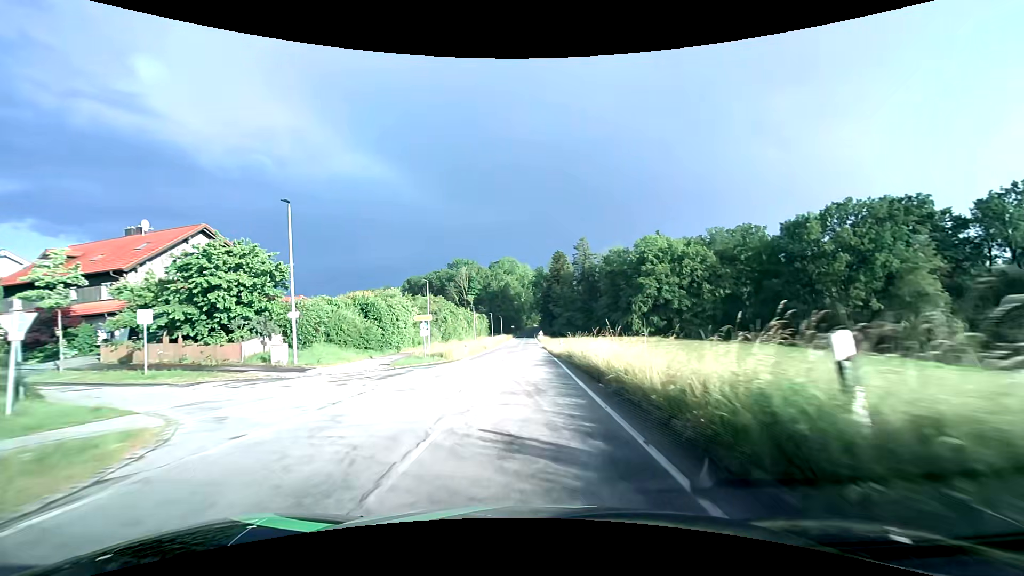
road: tertiary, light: Day
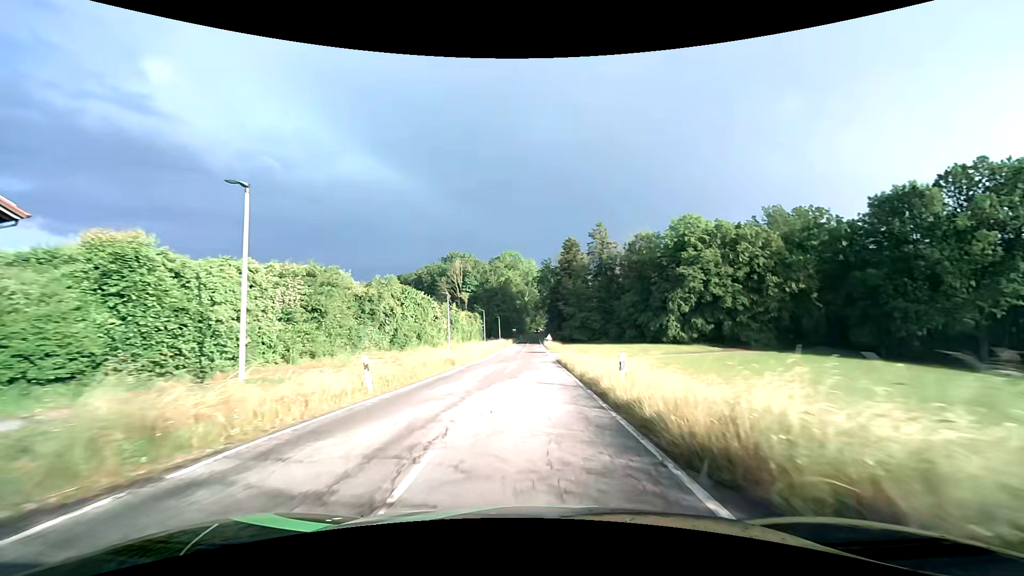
(-0.2, +23.6) m; 0°
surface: asphalt
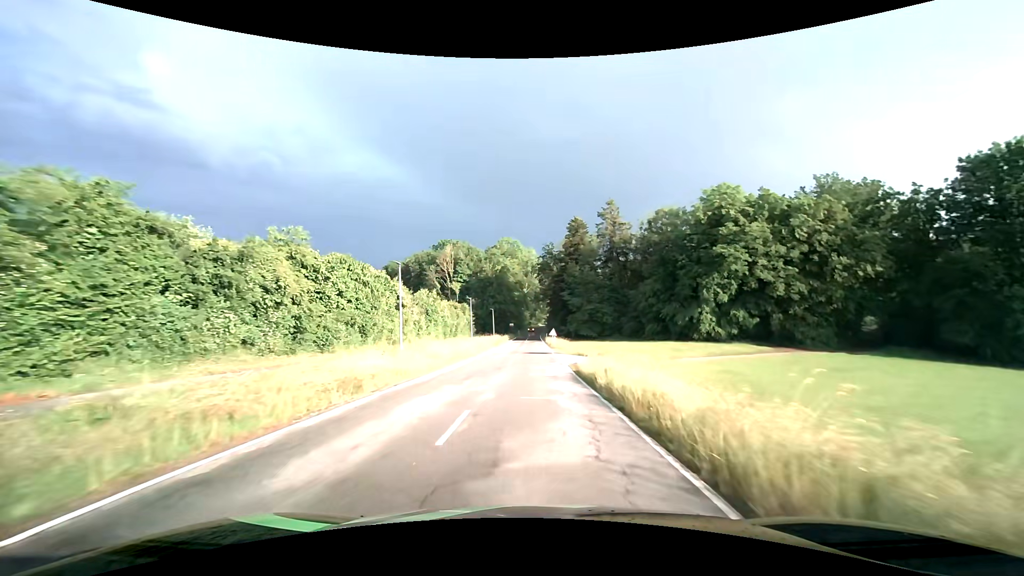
(0.0, +15.4) m; 0°
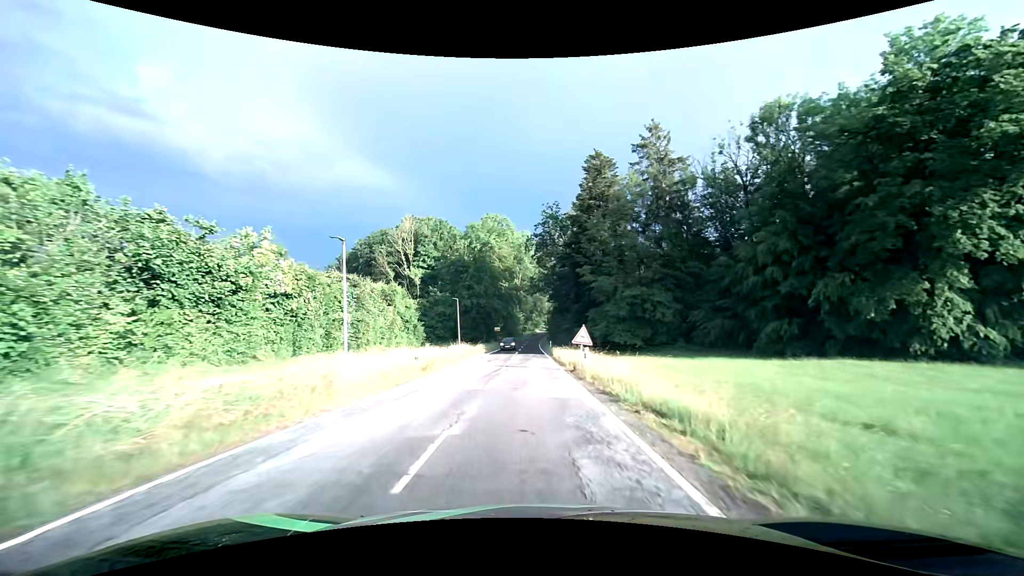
(+0.1, +37.6) m; +1°
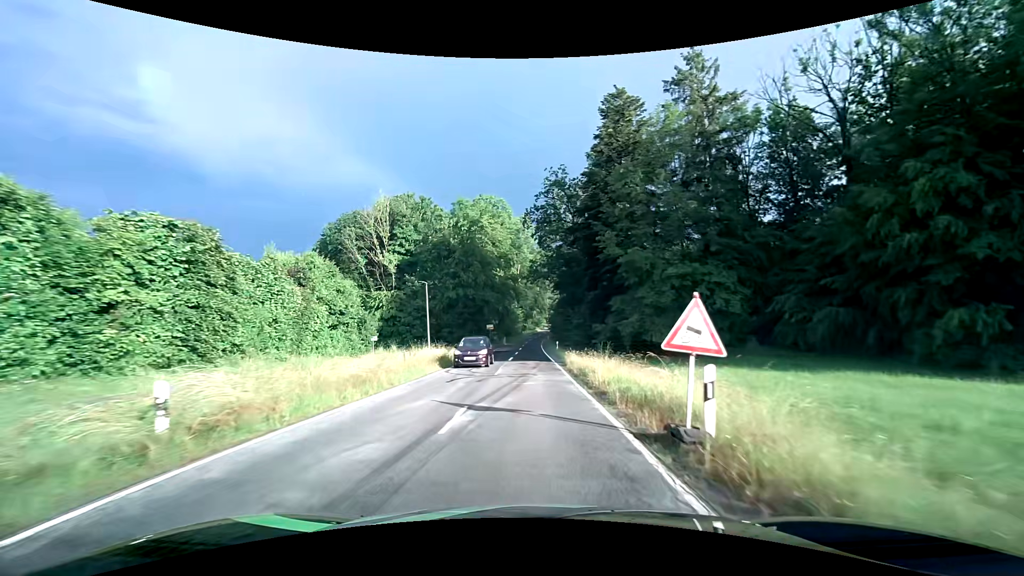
(-0.1, +14.8) m; 0°
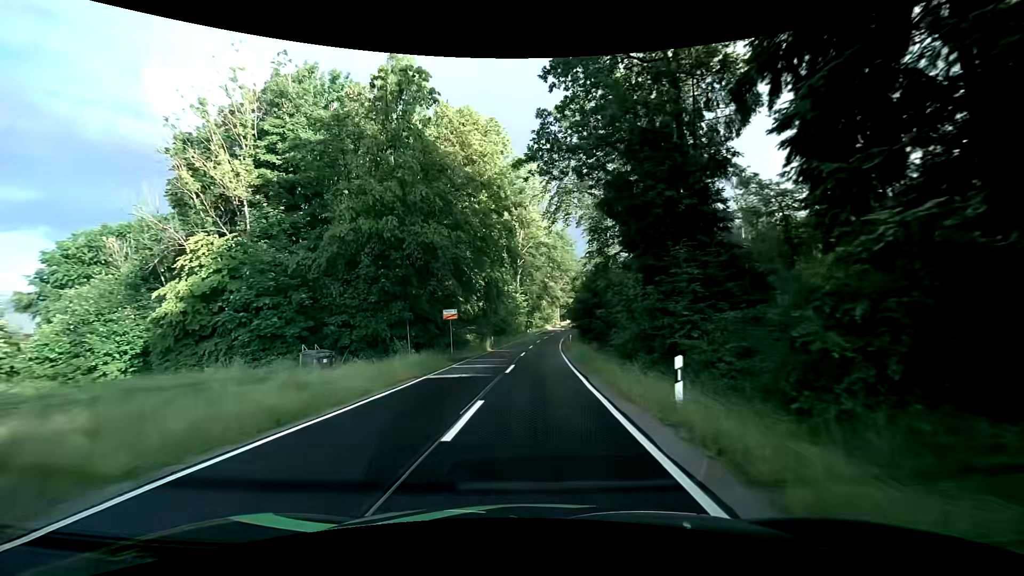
(-0.2, +36.2) m; -1°
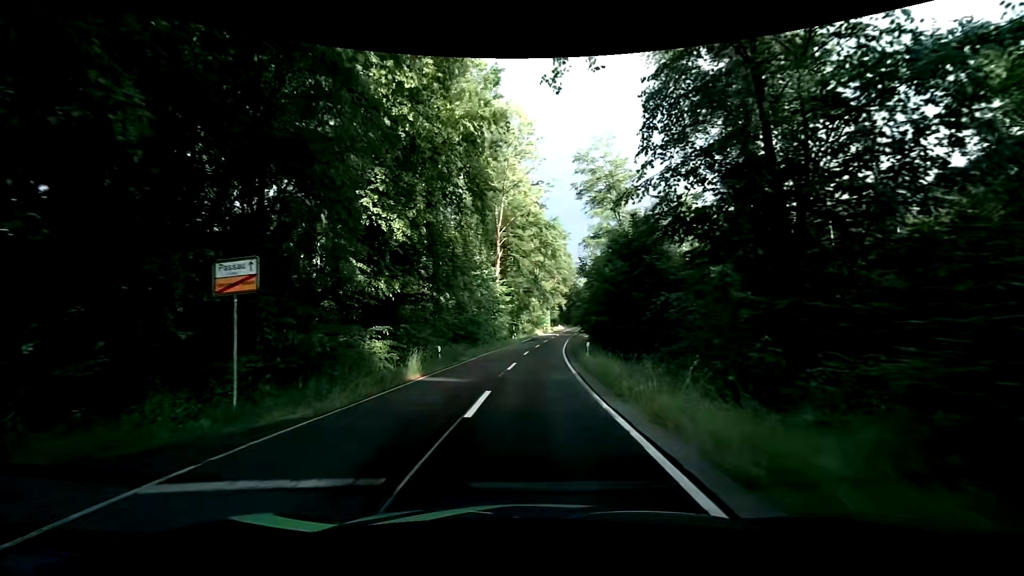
(+0.2, +21.4) m; +1°
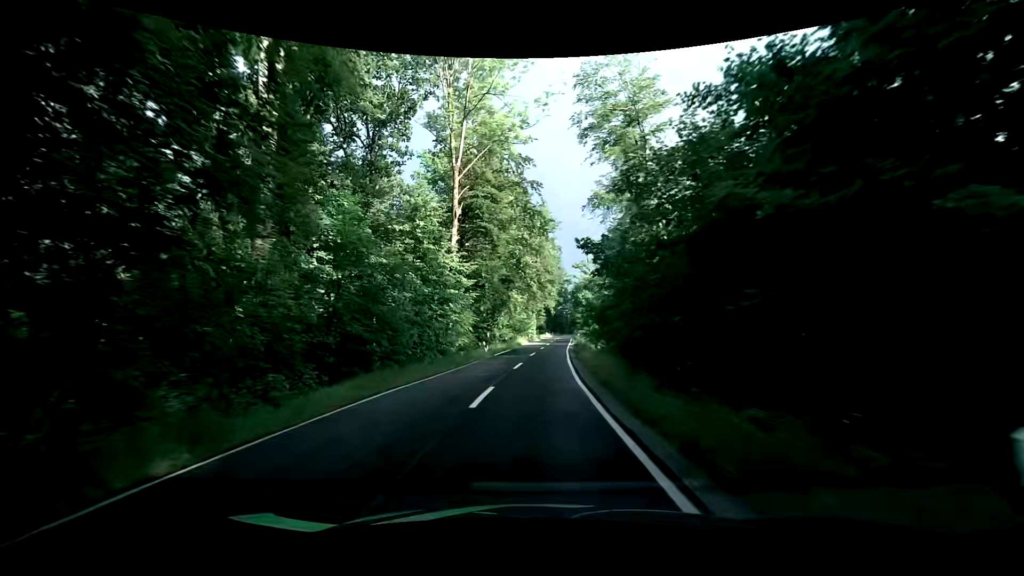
(+0.4, +21.5) m; +1°
(0, +10) (+1, +20) (+2, +30) (+3, +40) (+4, +50) (+4, +60) (+5, +70) (+7, +80) (+8, +90) (+9, +100) m
